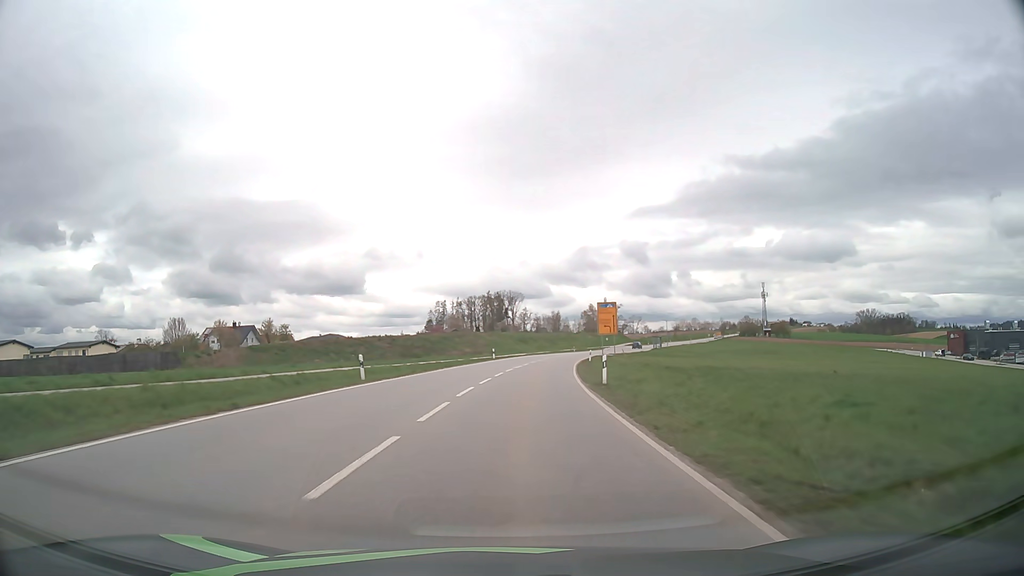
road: secondary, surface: asphalt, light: Day
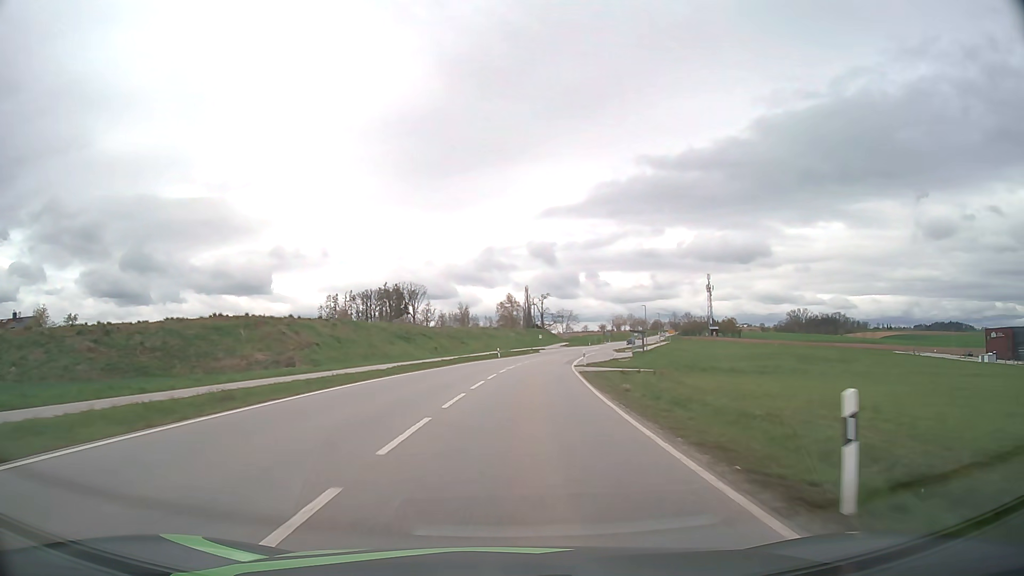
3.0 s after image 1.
(+3.9, +57.4) m; +8°
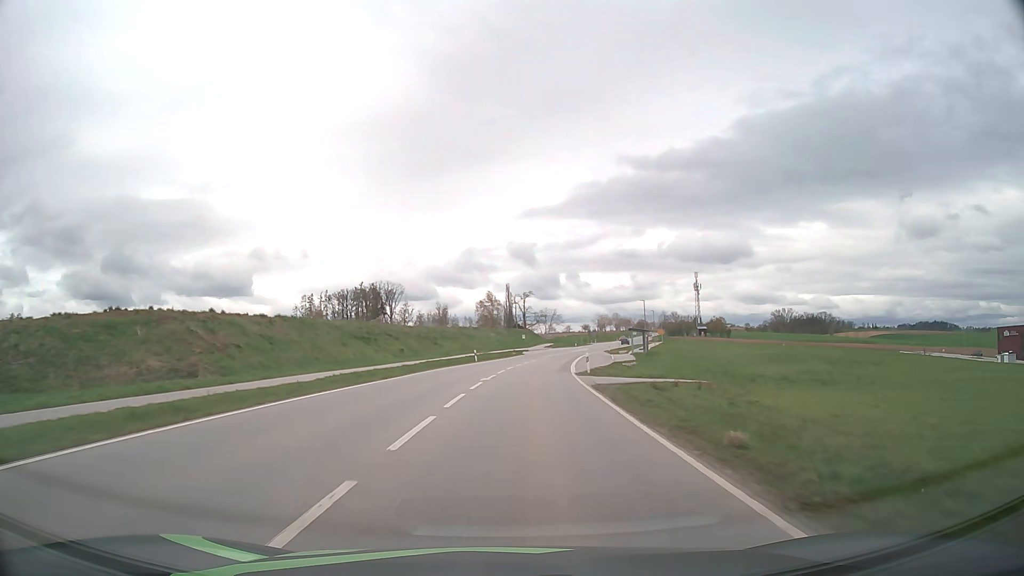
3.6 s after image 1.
(+0.2, +11.6) m; +2°
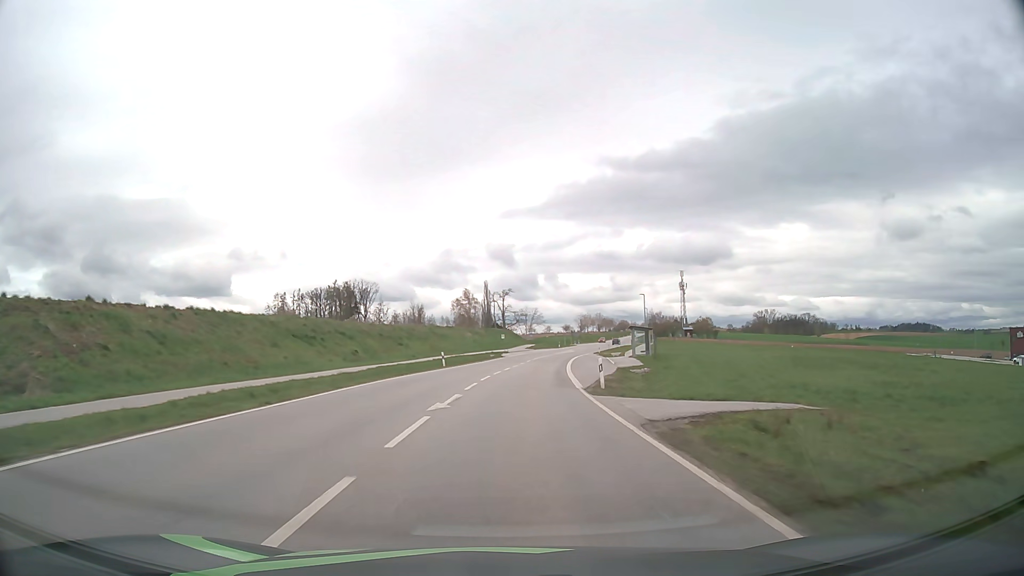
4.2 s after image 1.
(+0.2, +11.7) m; +2°
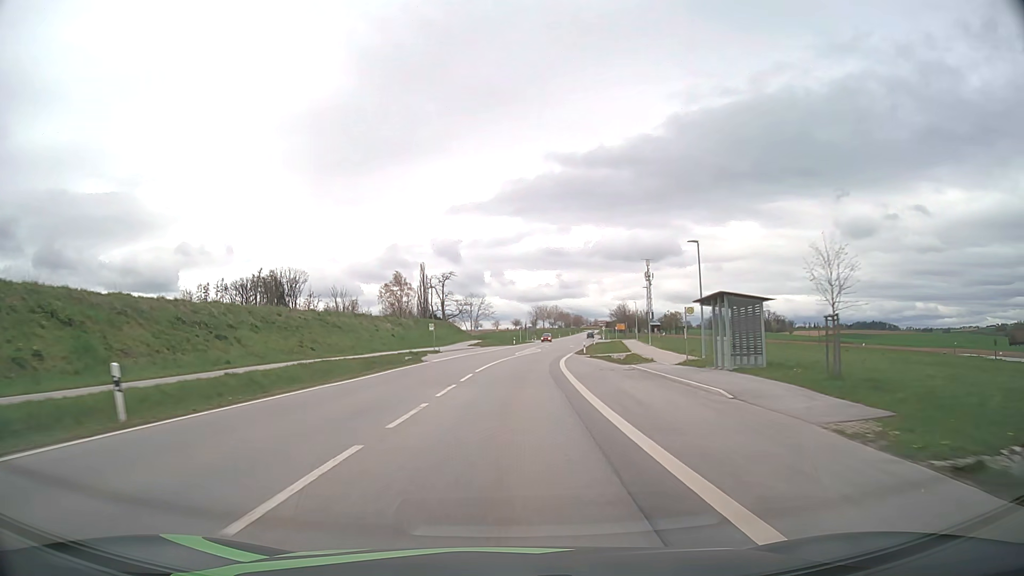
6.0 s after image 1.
(+1.5, +34.6) m; +5°
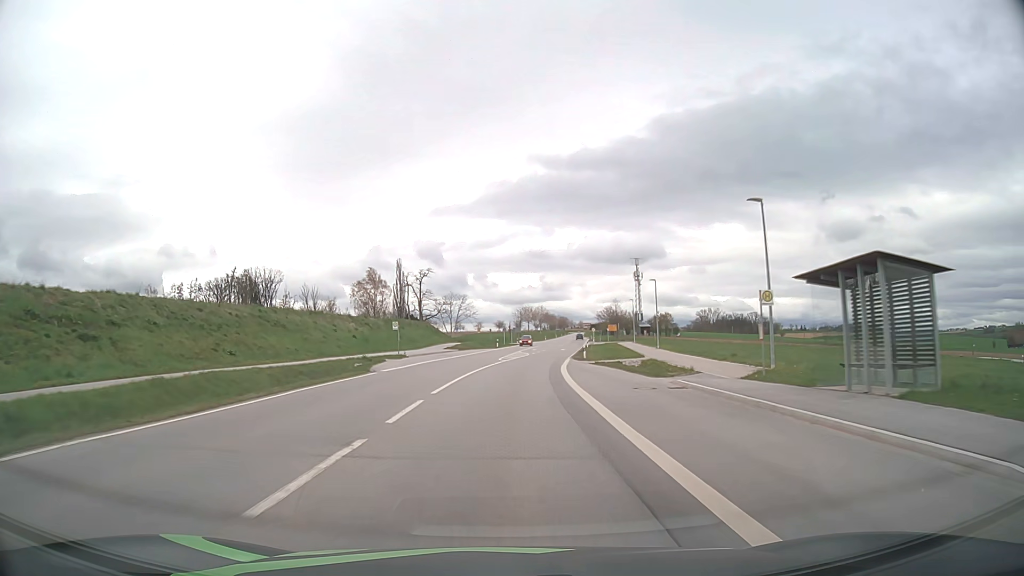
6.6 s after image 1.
(+0.1, +11.4) m; +1°
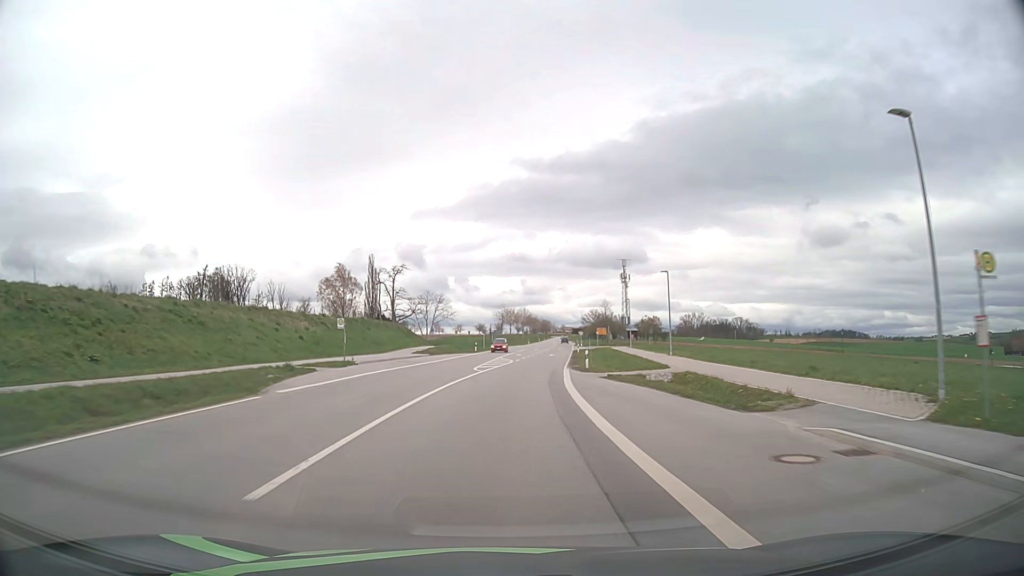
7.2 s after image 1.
(+0.2, +11.3) m; +2°
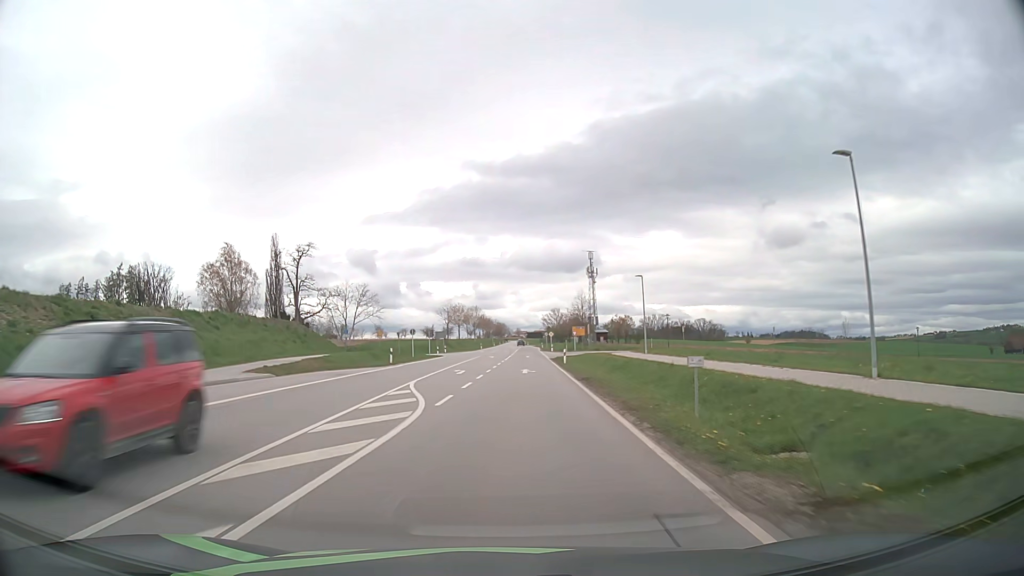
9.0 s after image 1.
(+1.3, +33.7) m; +4°
(0, +10) (0, +20) (+1, +30) (+1, +40) (+1, +50) (+1, +60) (+2, +70) (+2, +80) (+2, +90) (+3, +100) m
